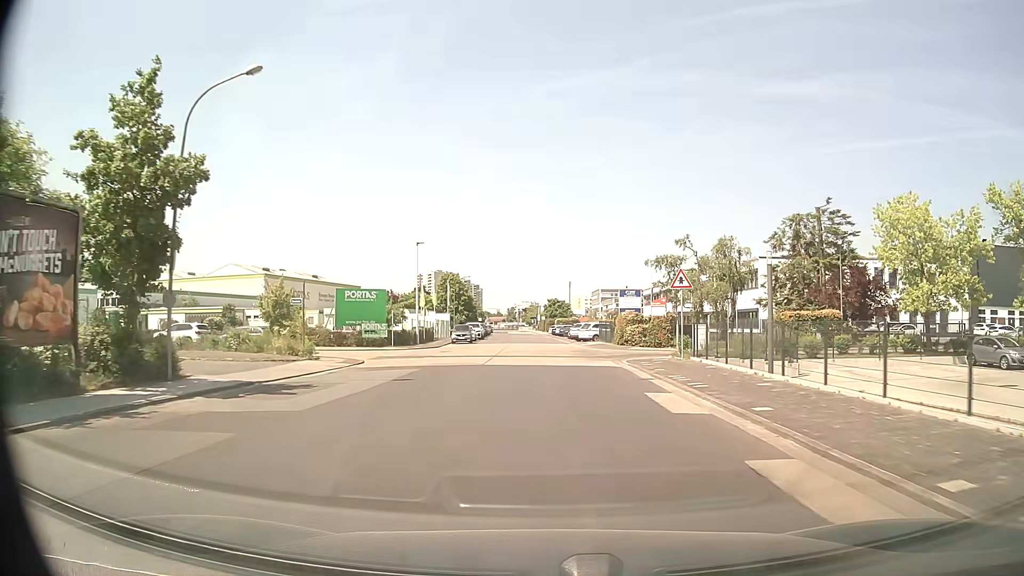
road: unclassified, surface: asphalt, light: Day
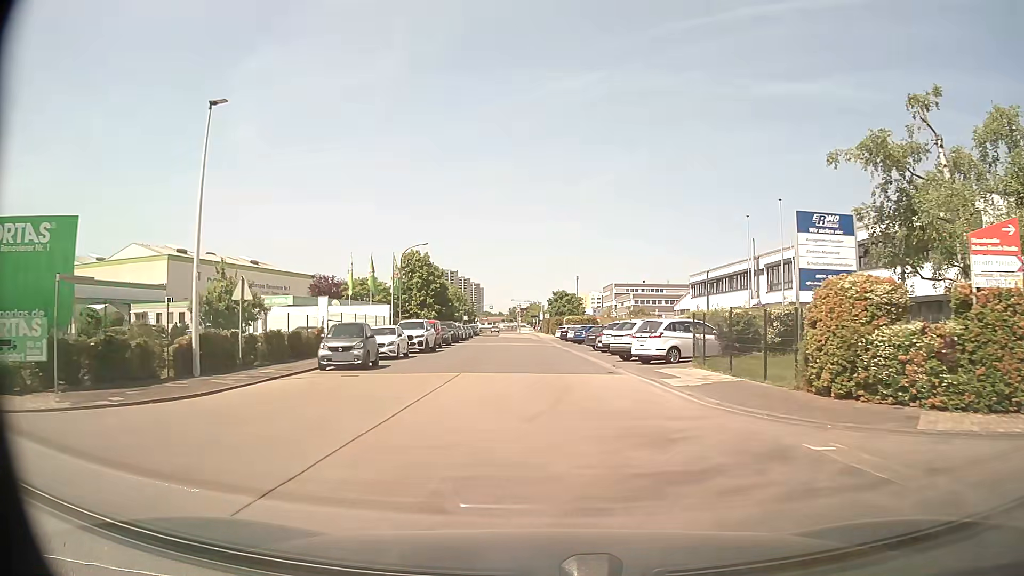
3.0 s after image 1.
(-0.1, +33.7) m; 0°
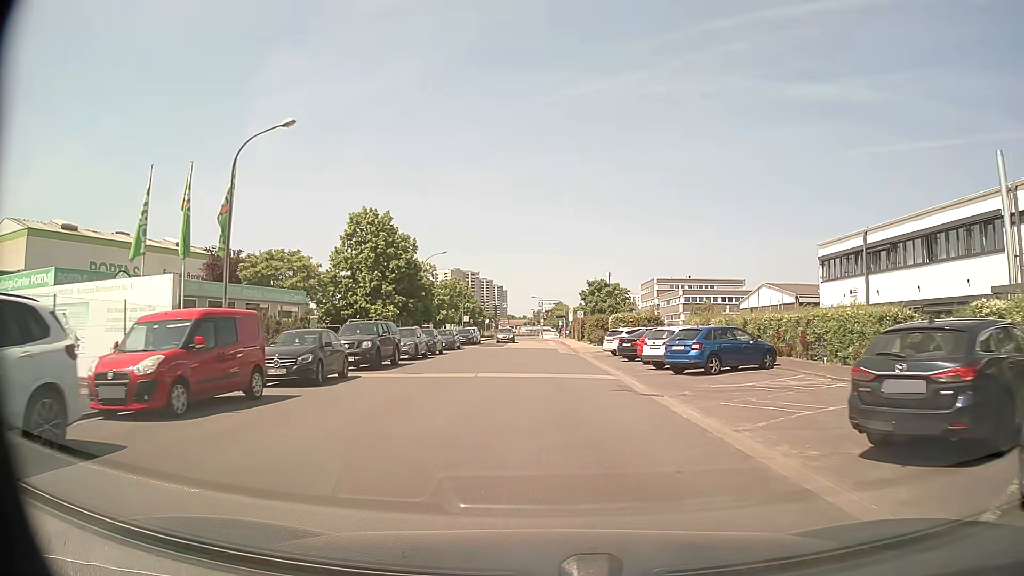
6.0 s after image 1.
(-0.5, +32.2) m; -2°
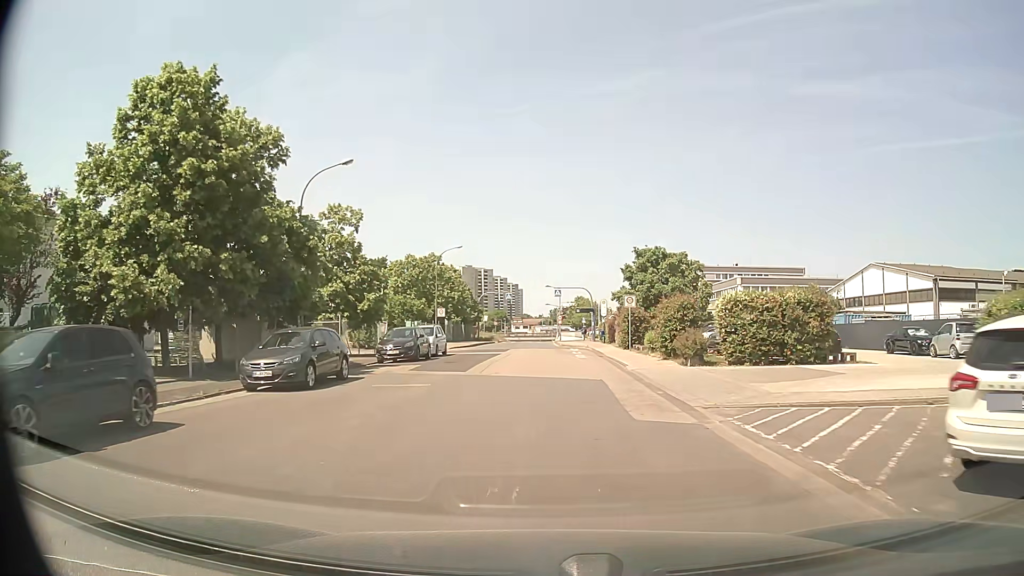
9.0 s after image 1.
(-0.1, +30.8) m; -1°
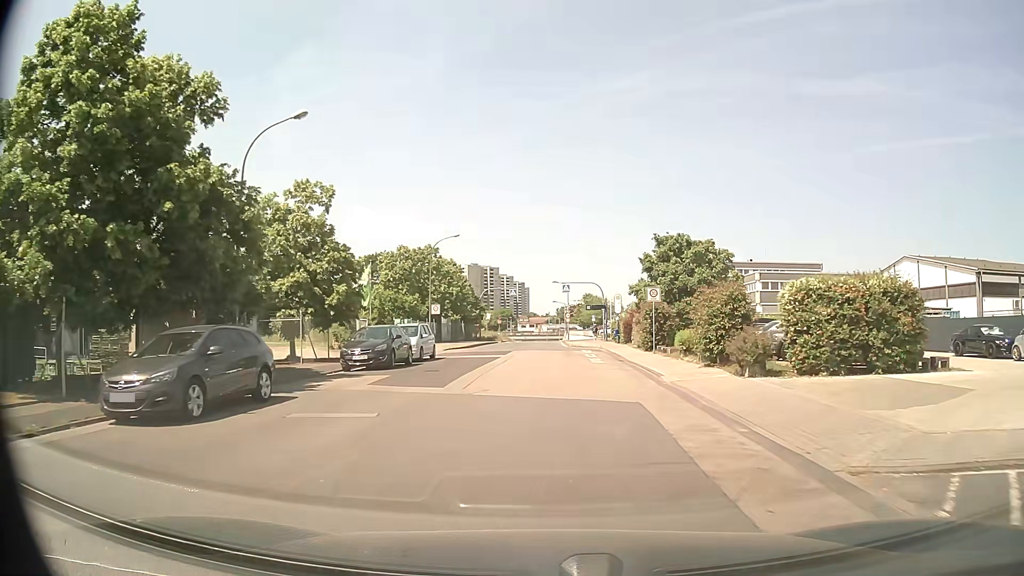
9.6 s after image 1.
(0.0, +6.0) m; 0°
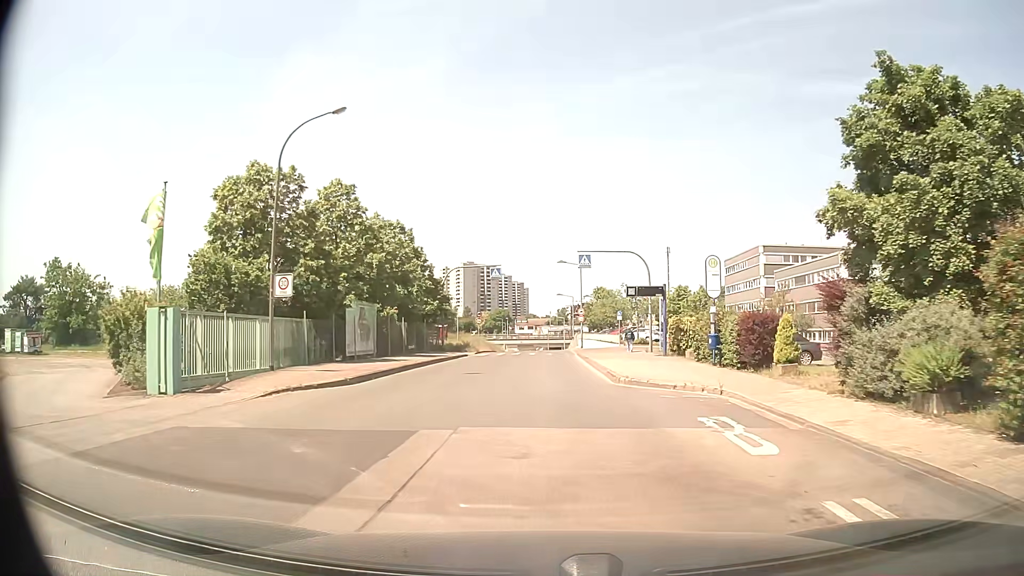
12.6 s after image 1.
(-0.2, +29.0) m; 0°
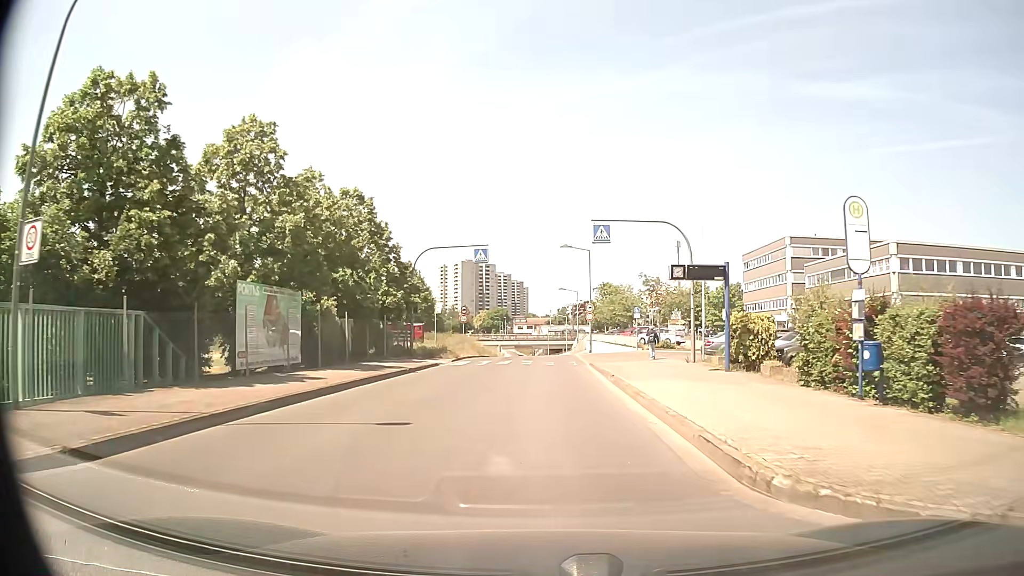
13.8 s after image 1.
(0.0, +11.2) m; 0°
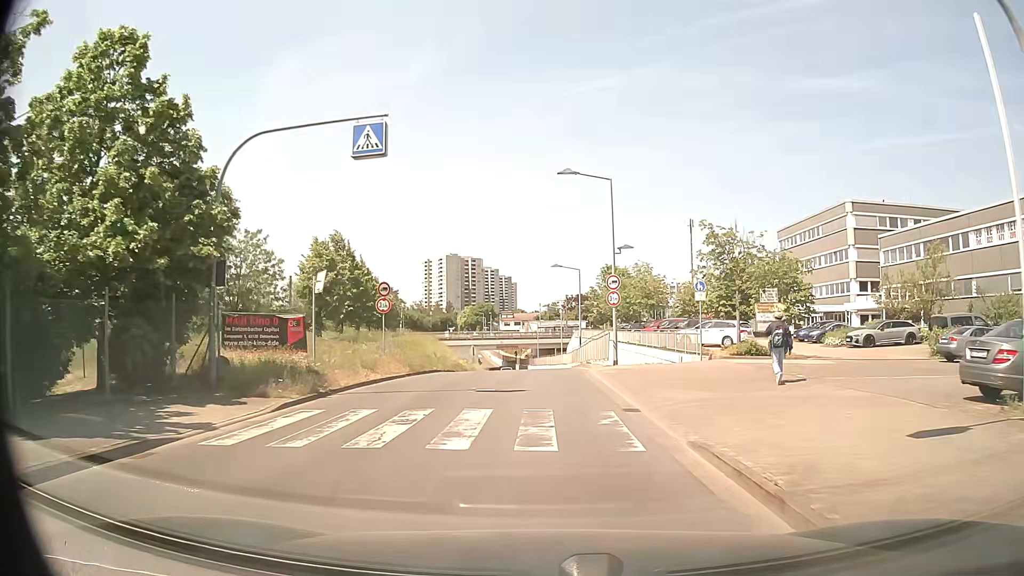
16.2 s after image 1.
(0.0, +21.9) m; +1°
